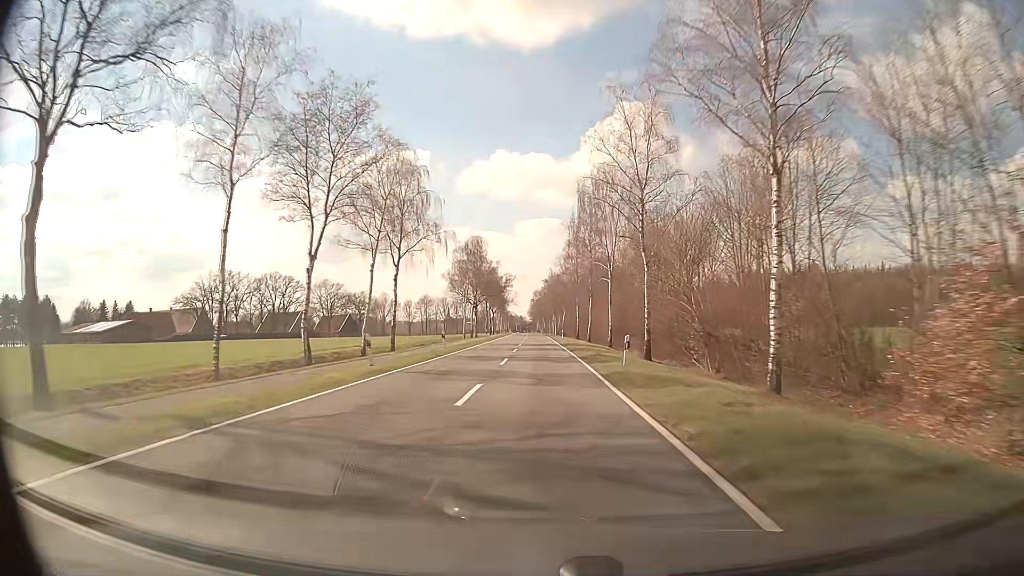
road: secondary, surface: asphalt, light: Day
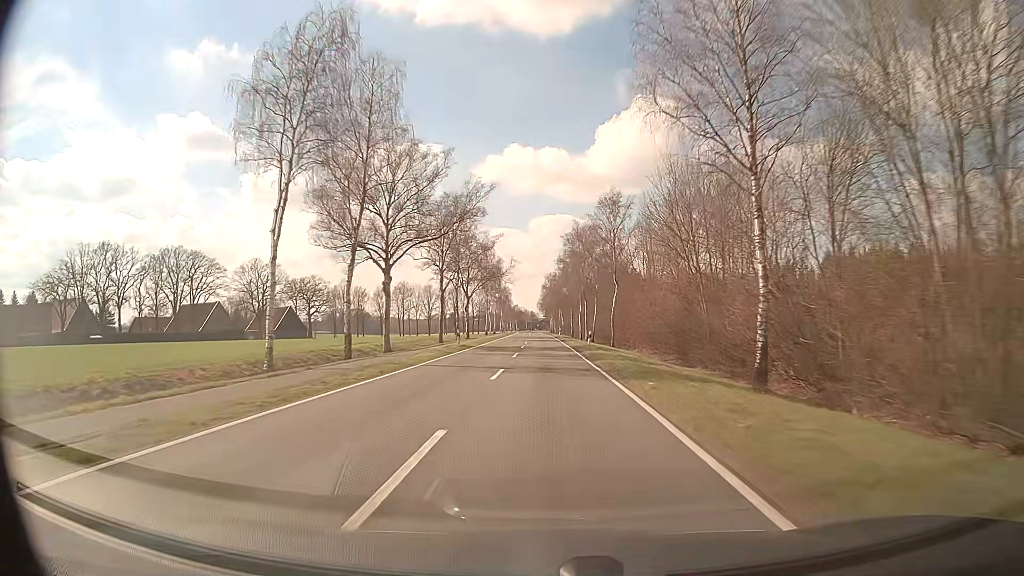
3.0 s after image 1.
(-0.9, +79.2) m; -1°
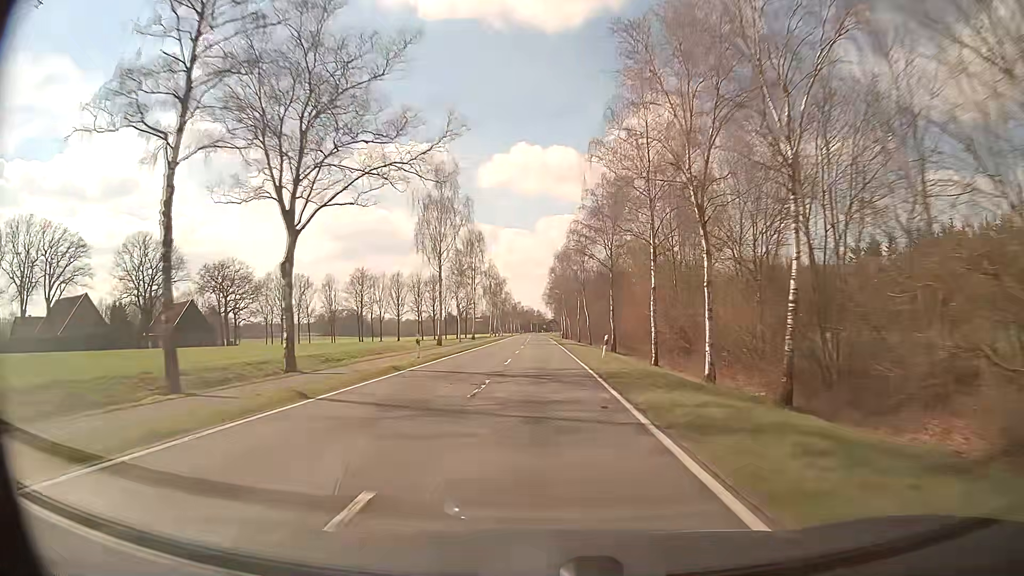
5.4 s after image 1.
(-0.1, +63.4) m; -1°
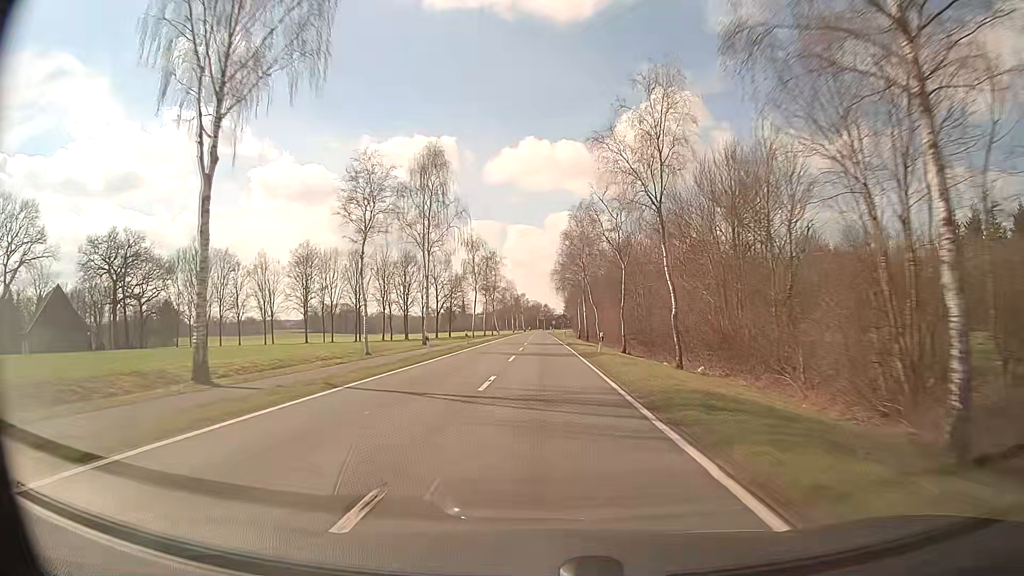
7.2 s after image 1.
(-0.2, +47.6) m; -1°
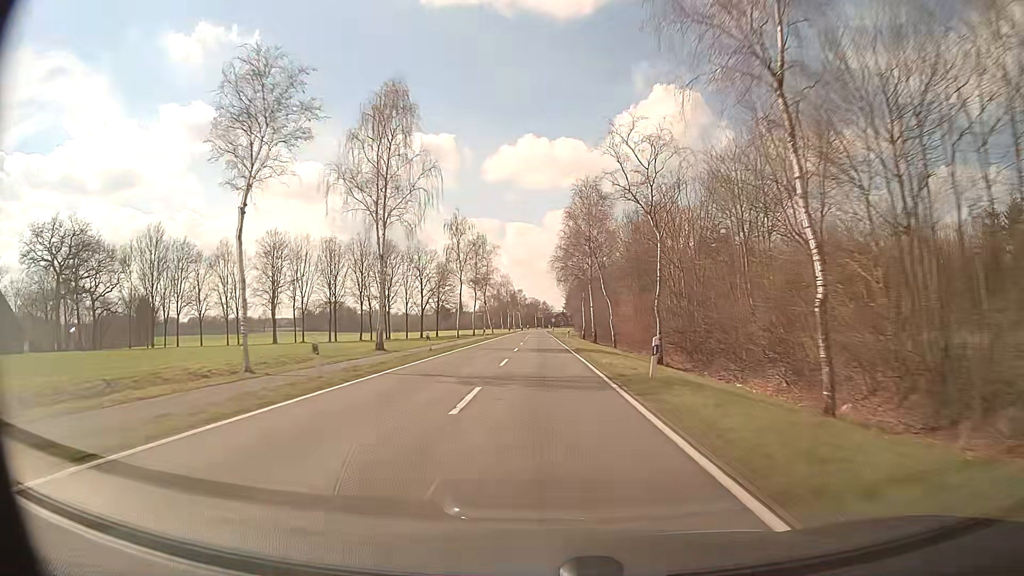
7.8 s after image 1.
(0.0, +15.8) m; 0°
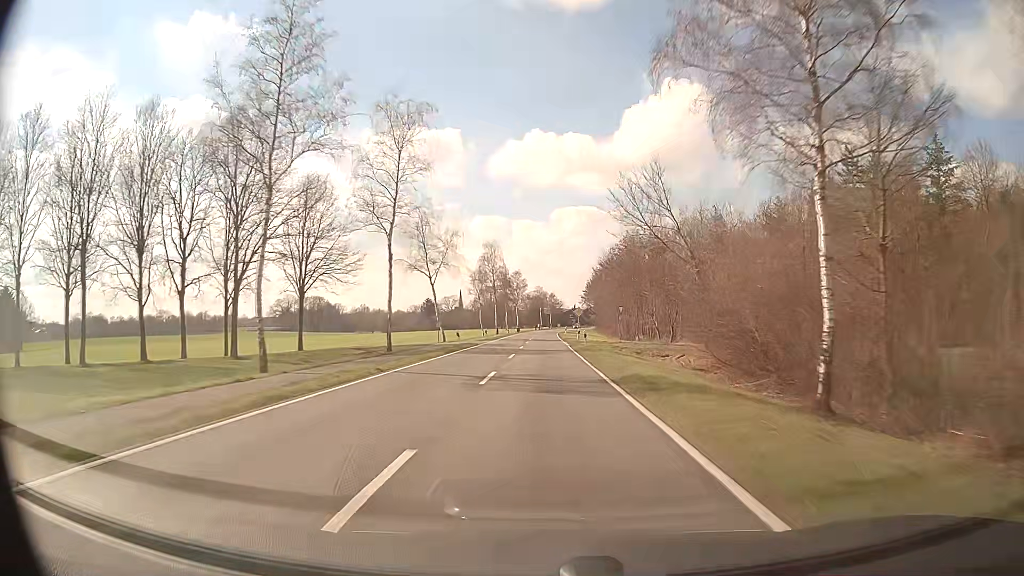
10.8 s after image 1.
(-0.4, +79.3) m; 0°
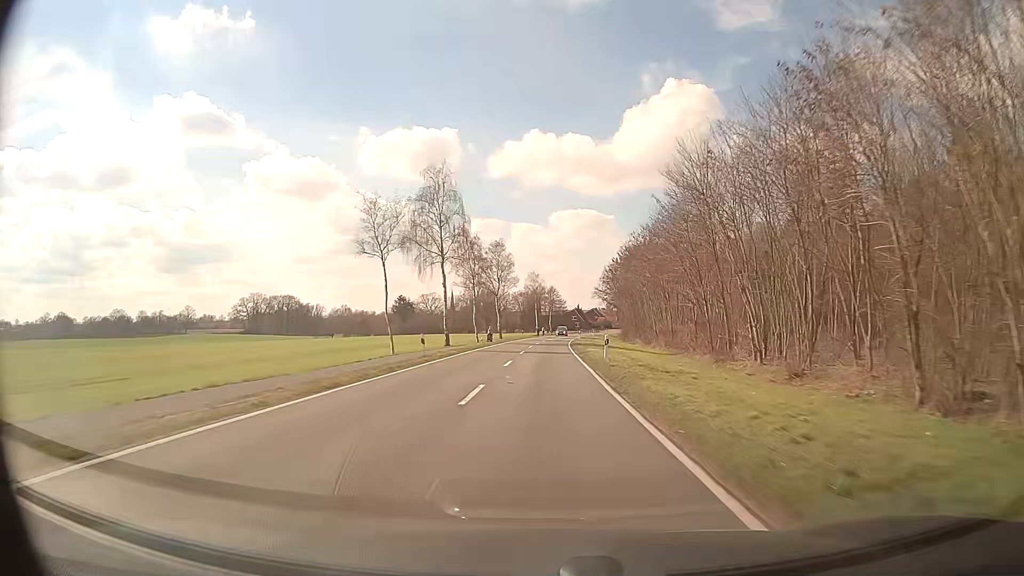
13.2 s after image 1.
(+0.1, +63.5) m; 0°
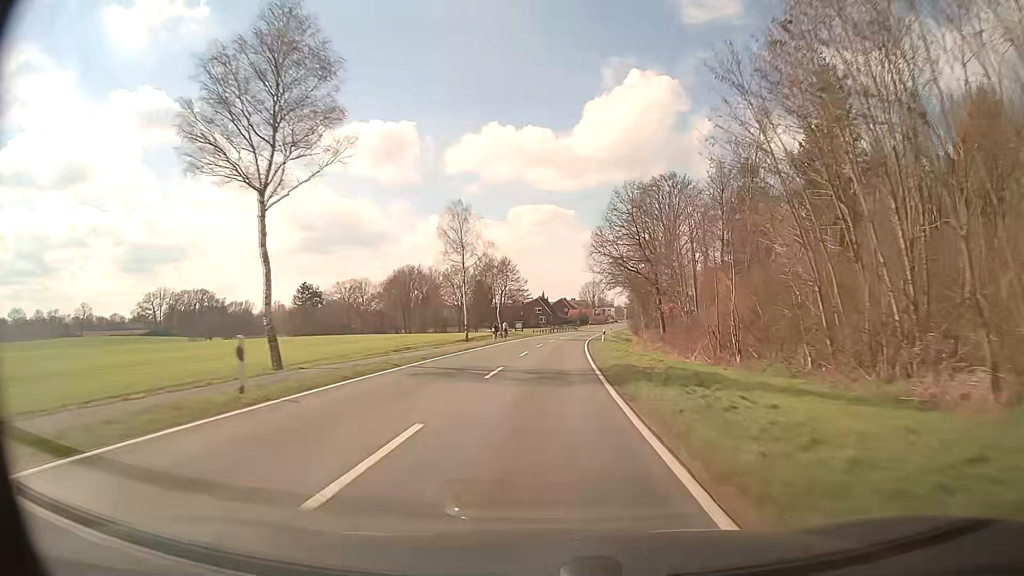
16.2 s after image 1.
(+1.8, +78.3) m; +3°
(0, +10) (0, +20) (+1, +30) (+1, +40) (+2, +50) (+3, +60) (+3, +70) (+5, +80) (+6, +90) (+7, +100) m
